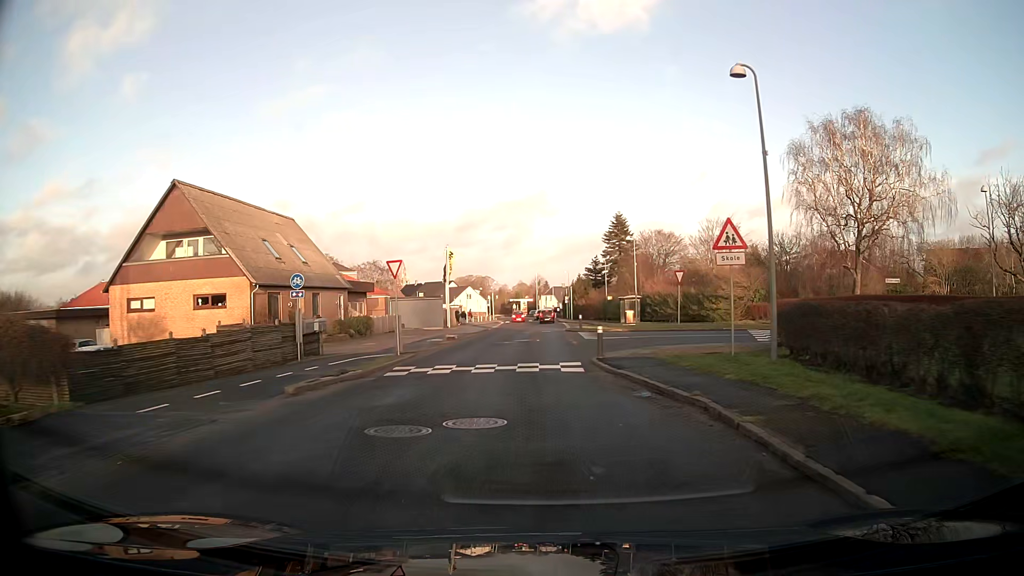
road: tertiary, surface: asphalt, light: Day
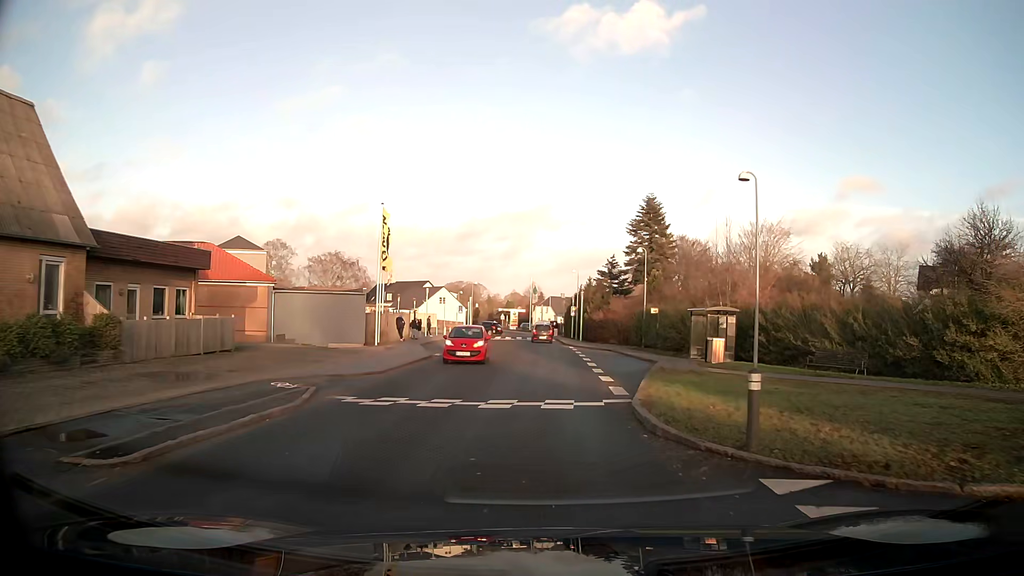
(-0.1, +28.1) m; +1°
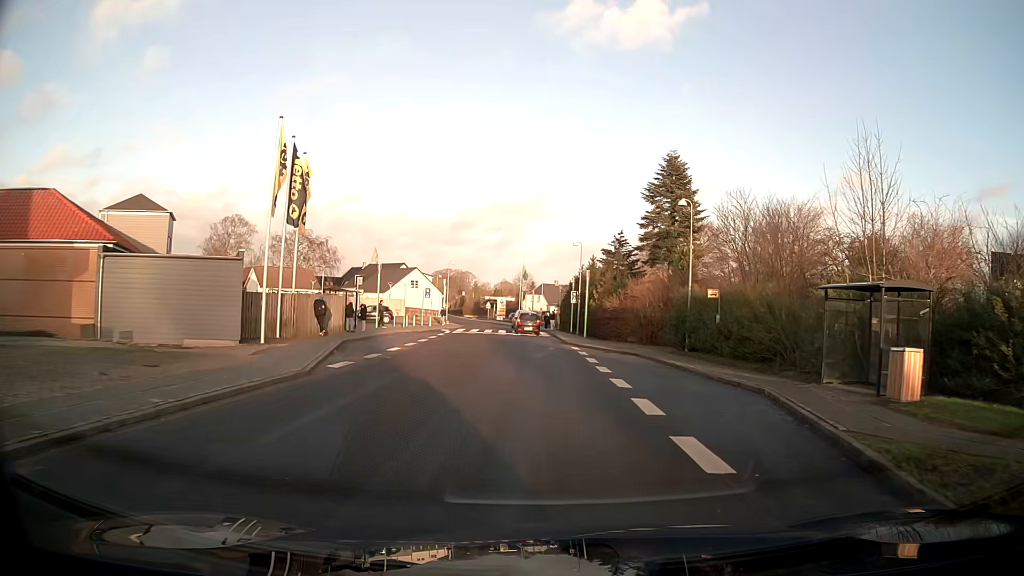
(+0.1, +15.2) m; +1°
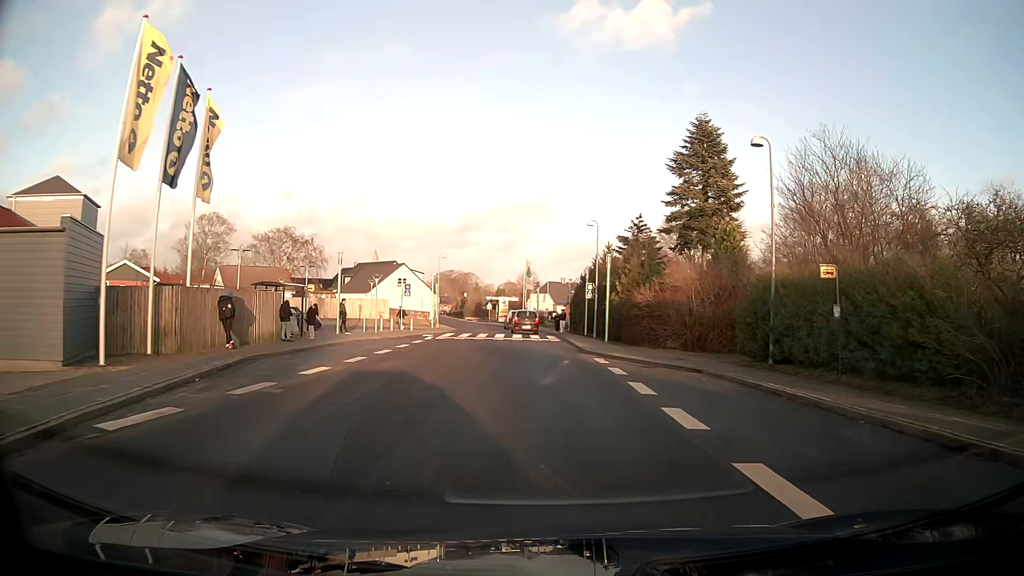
(0.0, +10.0) m; -1°
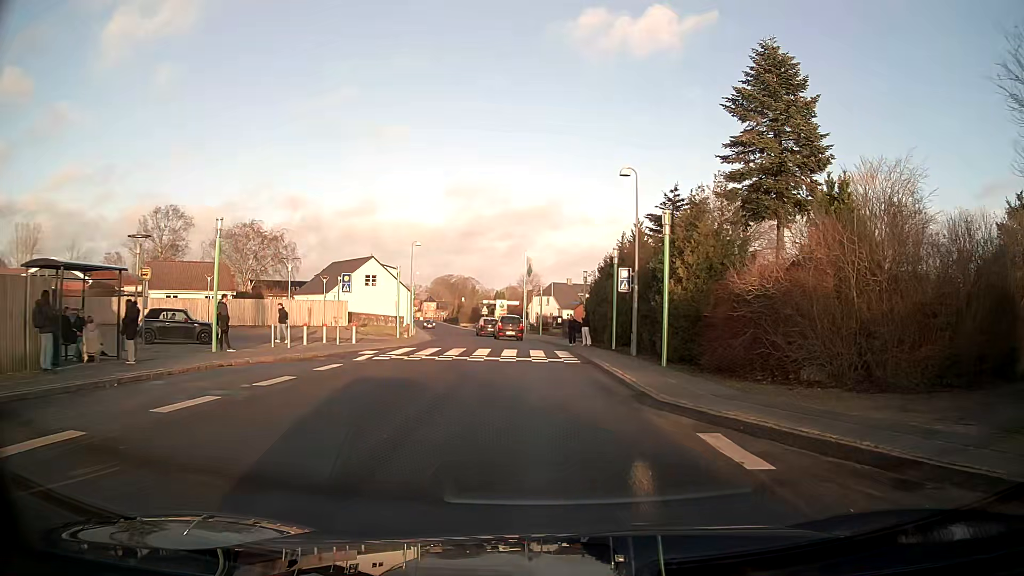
(0.0, +14.2) m; -1°
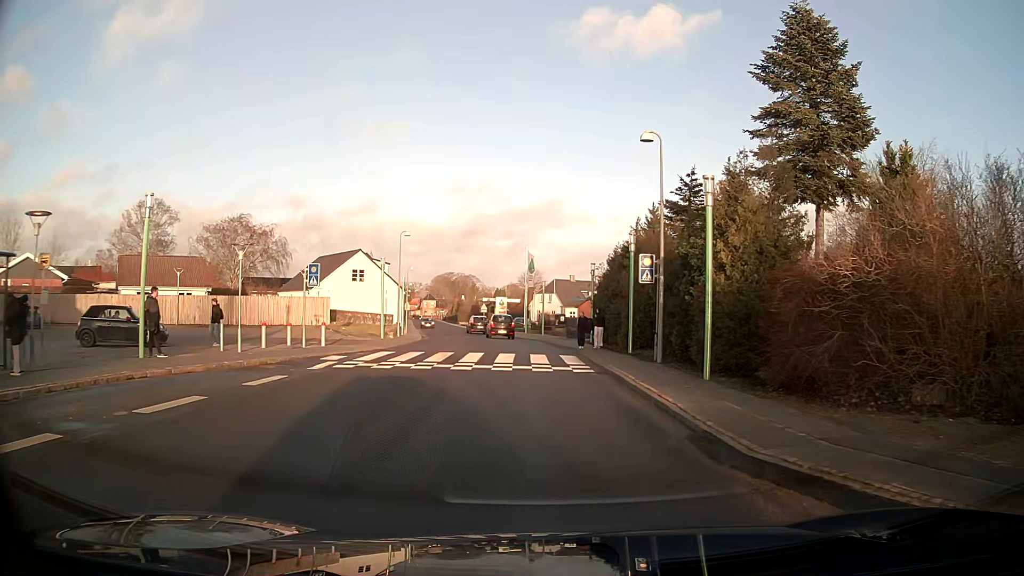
(0.0, +4.4) m; +1°
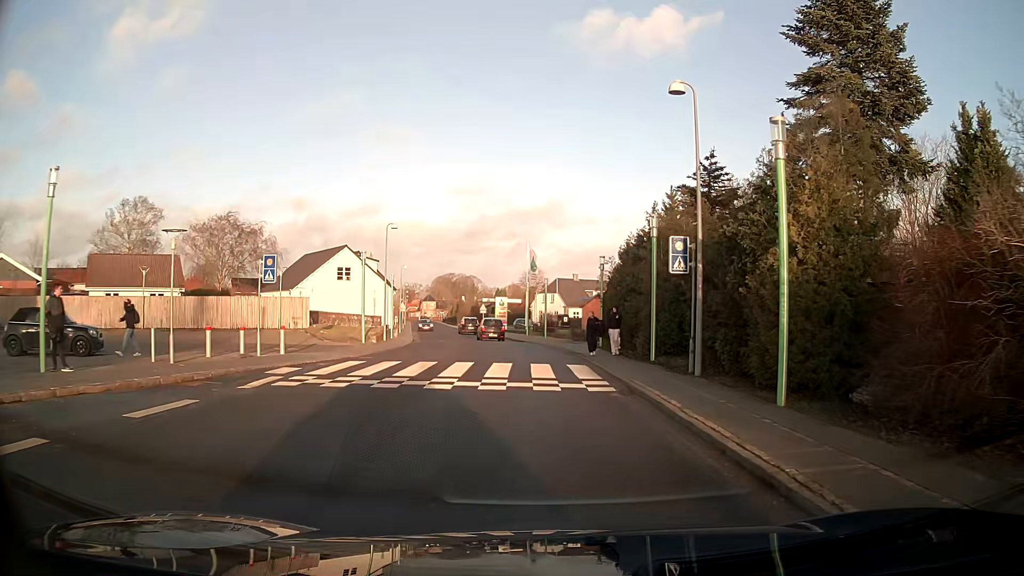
(0.0, +4.2) m; -1°
